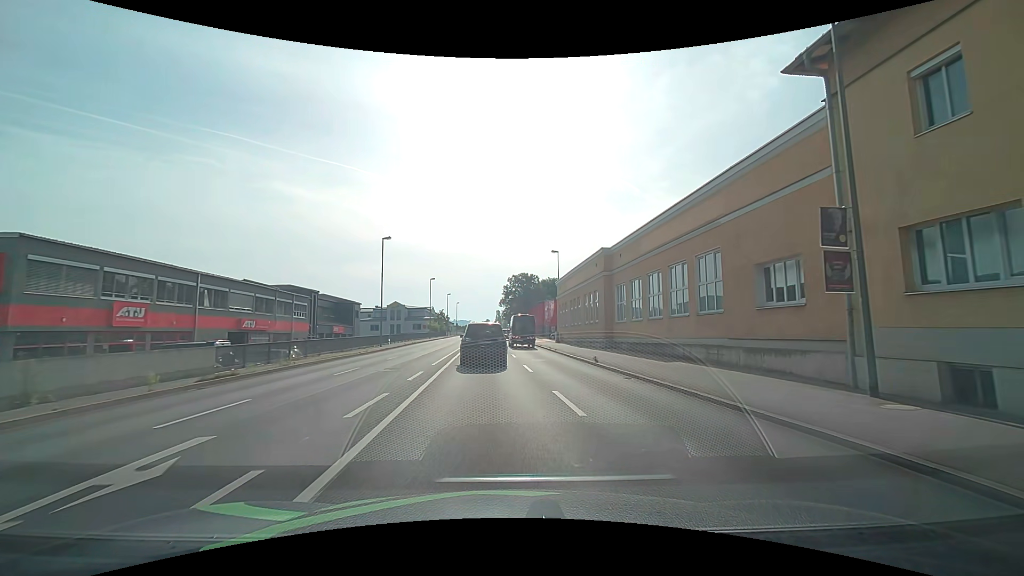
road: primary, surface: asphalt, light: Day
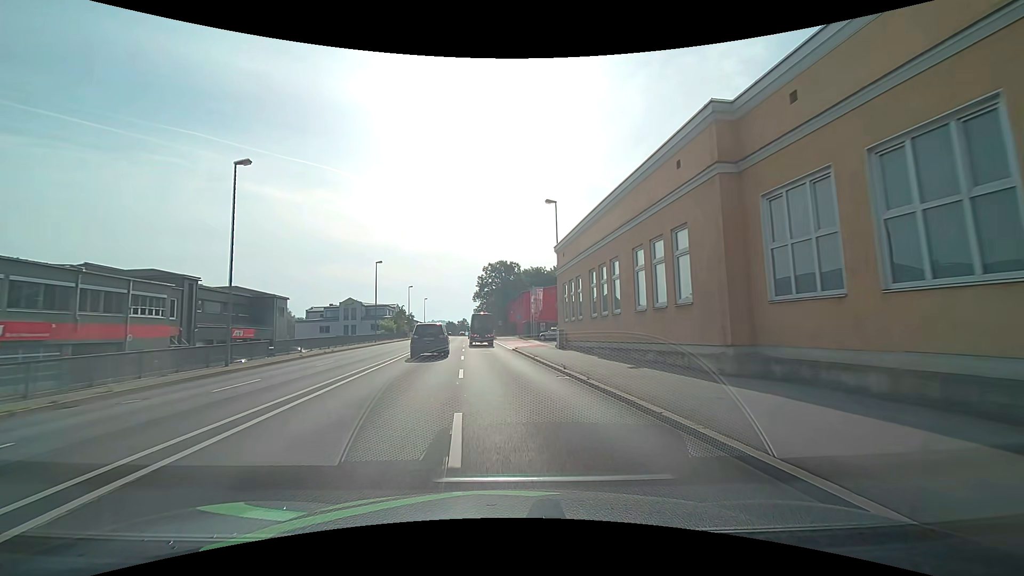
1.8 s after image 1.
(+0.8, +21.8) m; +3°
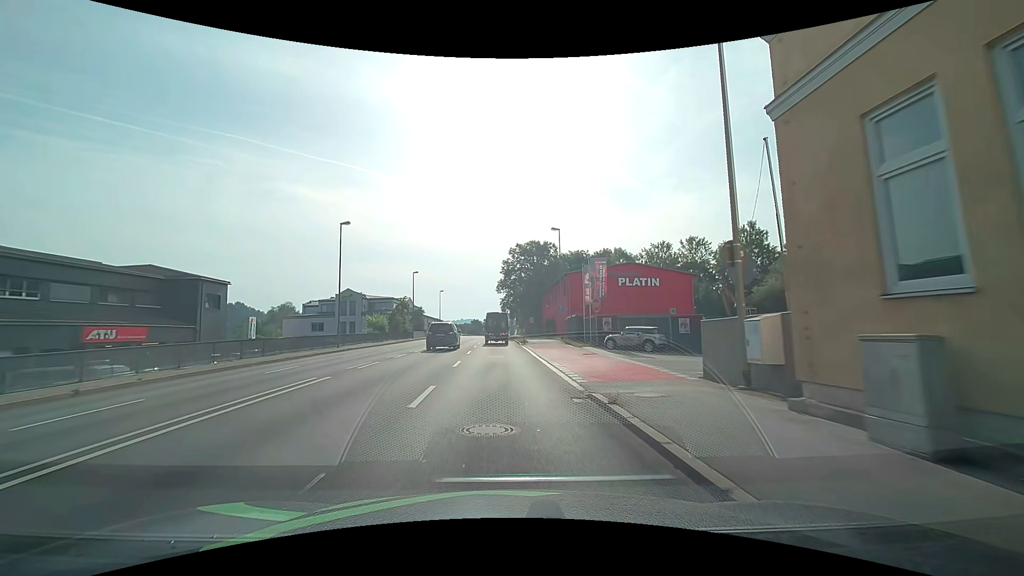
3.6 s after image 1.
(-0.7, +23.6) m; -3°
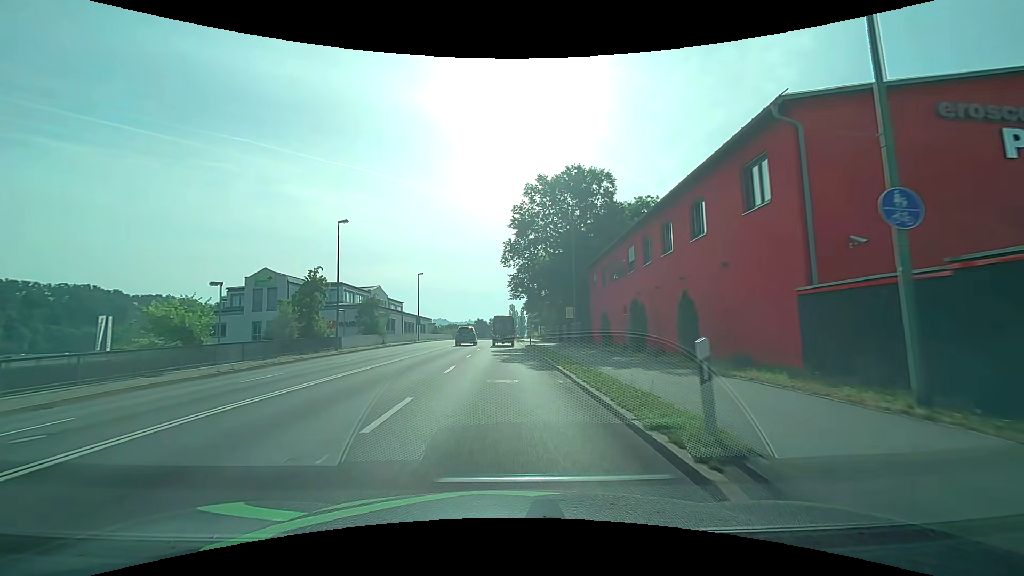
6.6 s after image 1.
(-1.1, +38.0) m; -2°
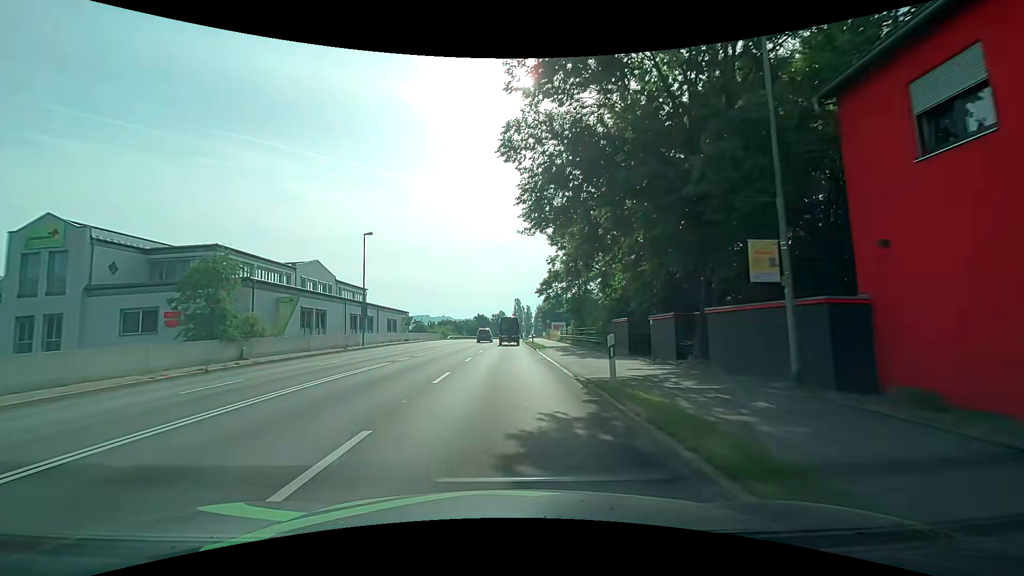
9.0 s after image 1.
(-0.3, +30.5) m; -1°
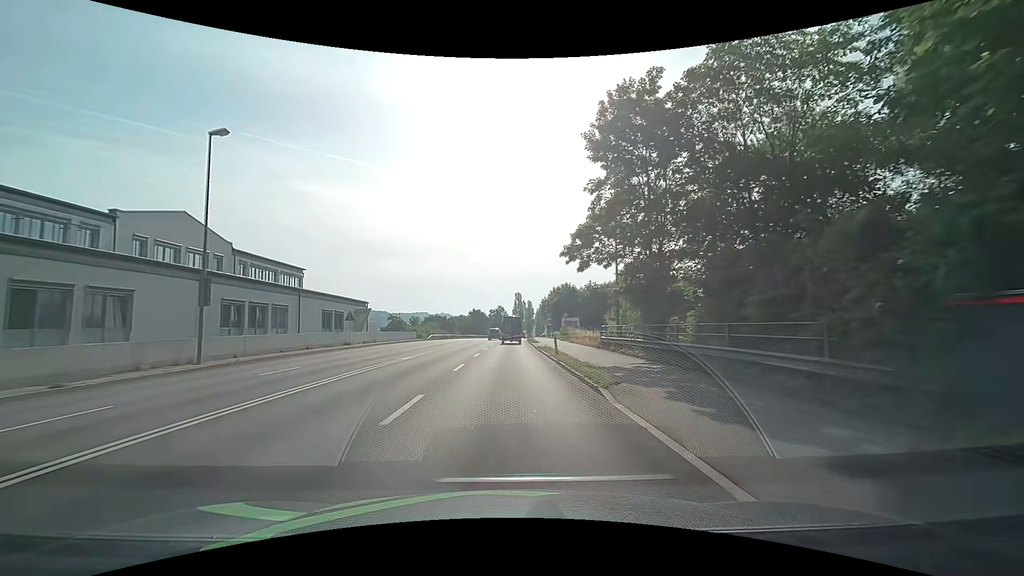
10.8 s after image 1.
(0.0, +23.5) m; 0°
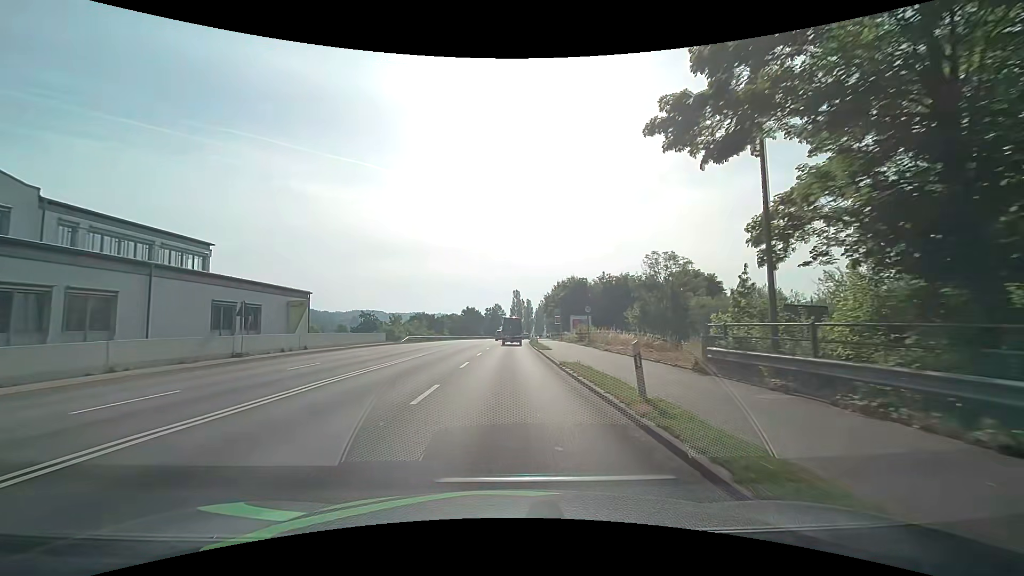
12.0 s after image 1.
(+0.1, +16.1) m; 0°
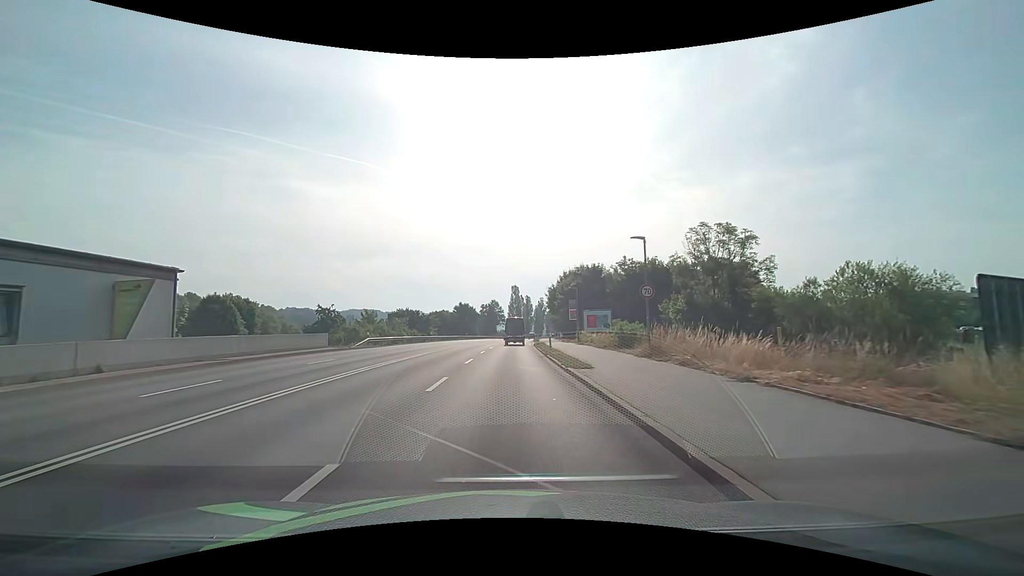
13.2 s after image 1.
(+0.1, +16.3) m; +1°
(0, +10) (0, +20) (0, +30) (0, +40) (+1, +50) (+1, +60) (+1, +70) (+2, +80) (+3, +90) (+3, +100) m
